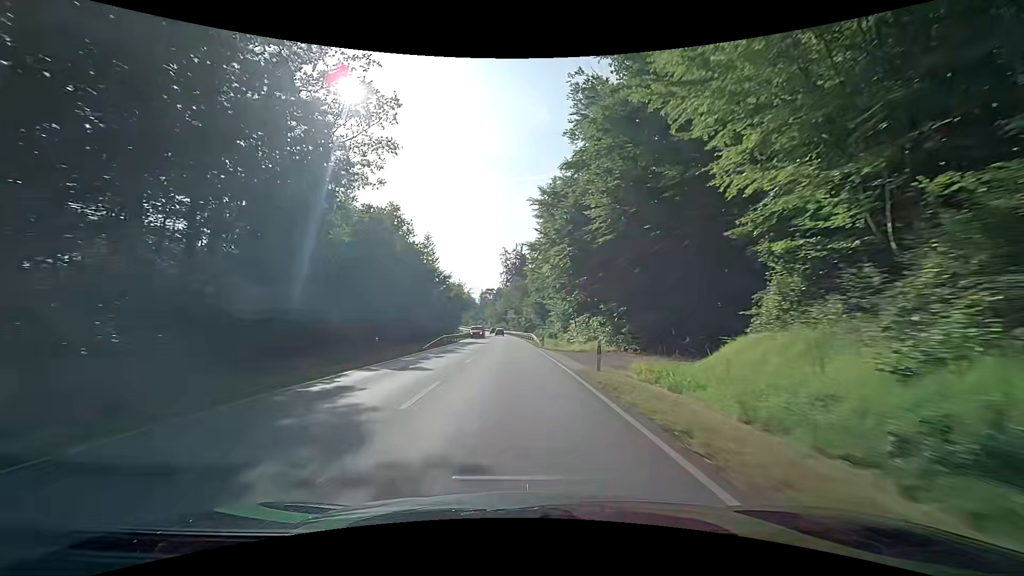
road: secondary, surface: asphalt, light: Day
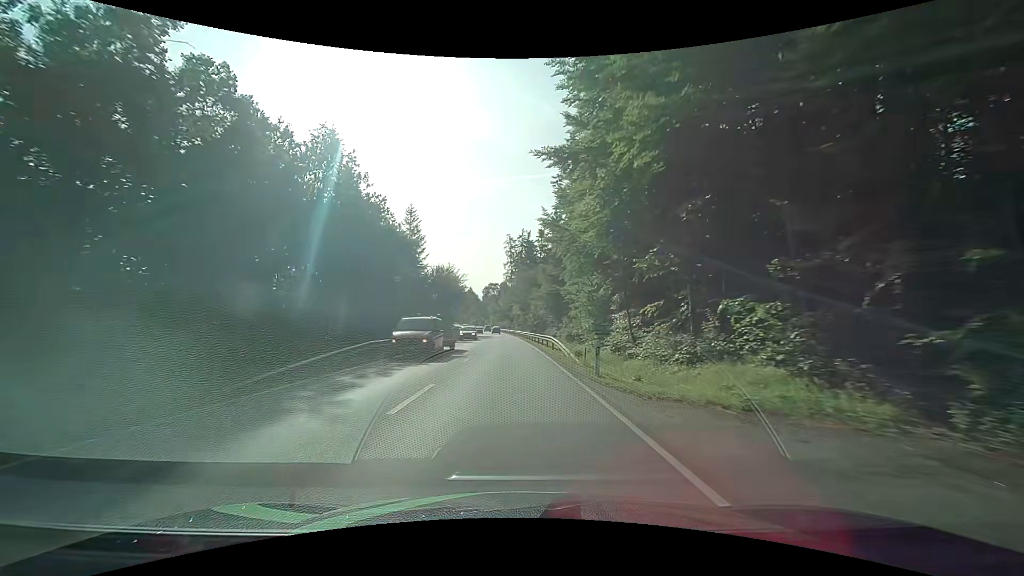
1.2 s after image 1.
(0.0, +24.6) m; 0°
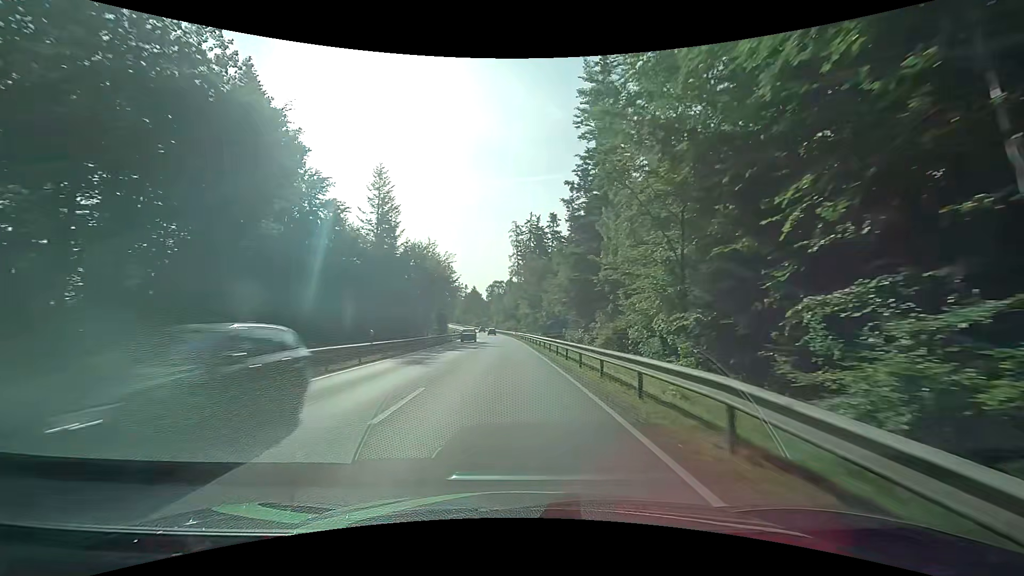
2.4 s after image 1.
(-0.2, +24.6) m; -1°
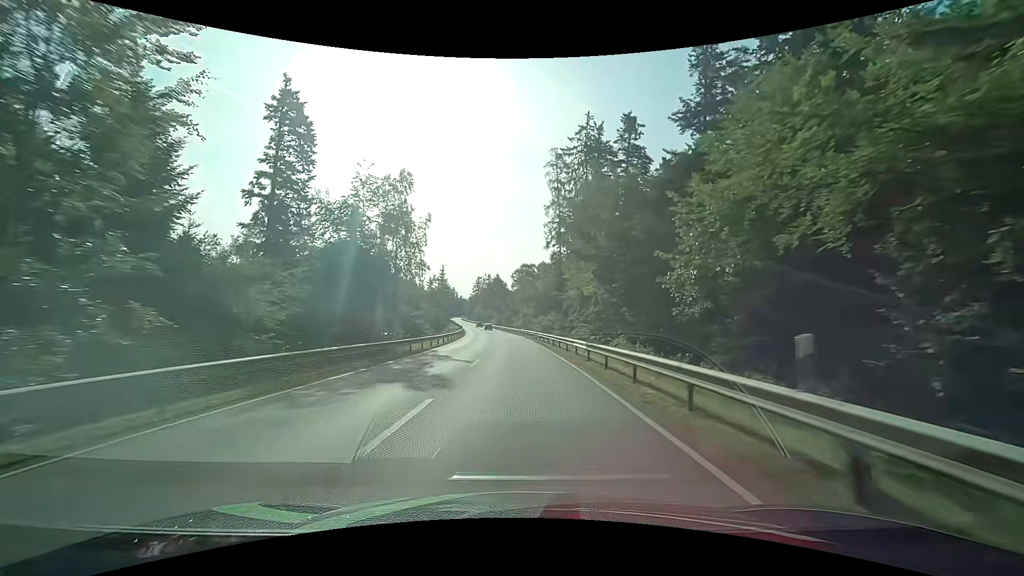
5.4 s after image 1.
(-1.8, +61.6) m; -3°
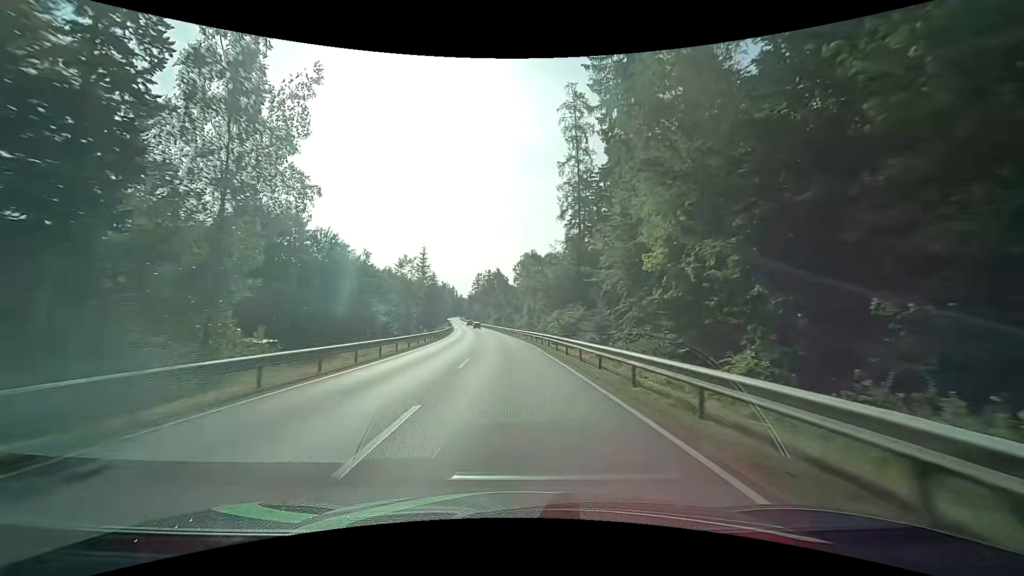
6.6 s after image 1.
(-0.1, +24.7) m; 0°
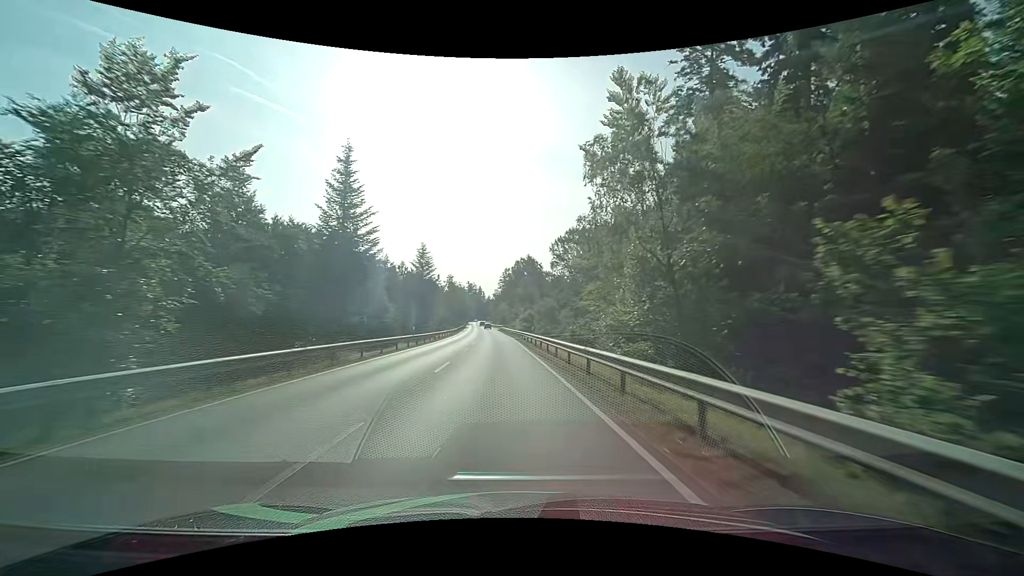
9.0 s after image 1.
(-1.7, +49.5) m; -4°
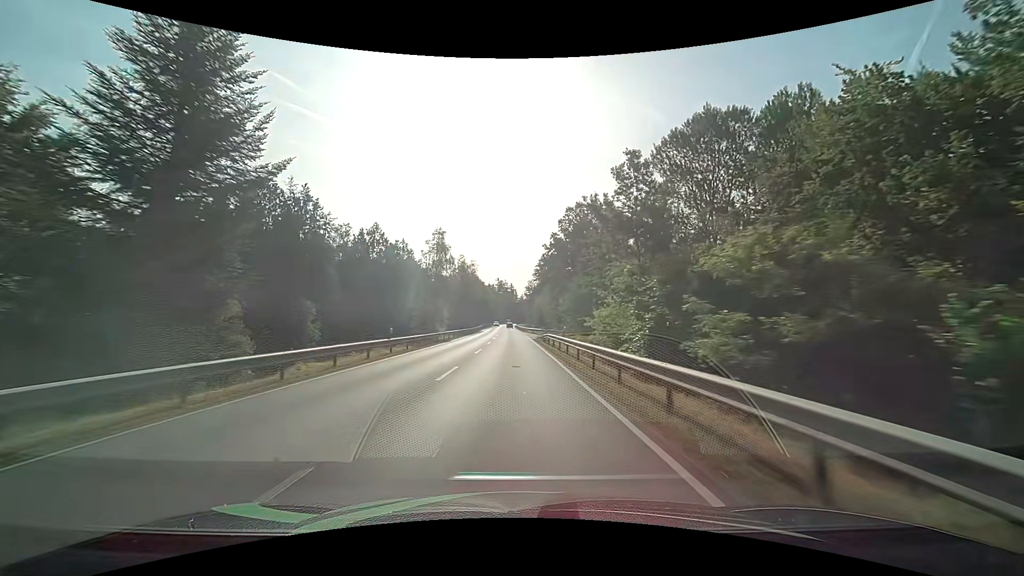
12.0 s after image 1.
(-2.2, +62.1) m; -4°
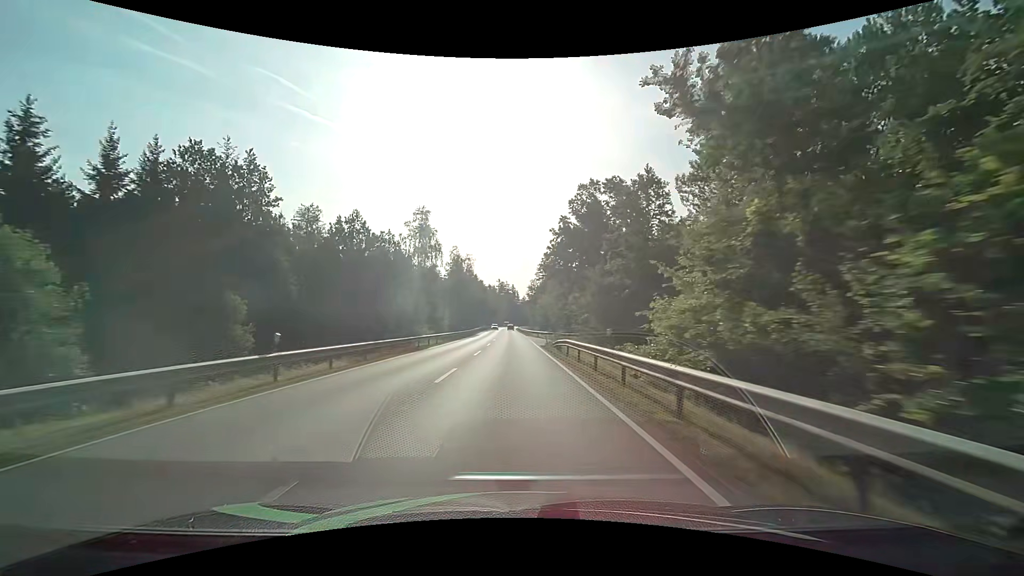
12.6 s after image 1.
(0.0, +12.5) m; 0°
(0, +10) (0, +20) (0, +30) (0, +40) (-1, +50) (-1, +60) (-1, +70) (-1, +80) (-1, +90) (-1, +100) m
